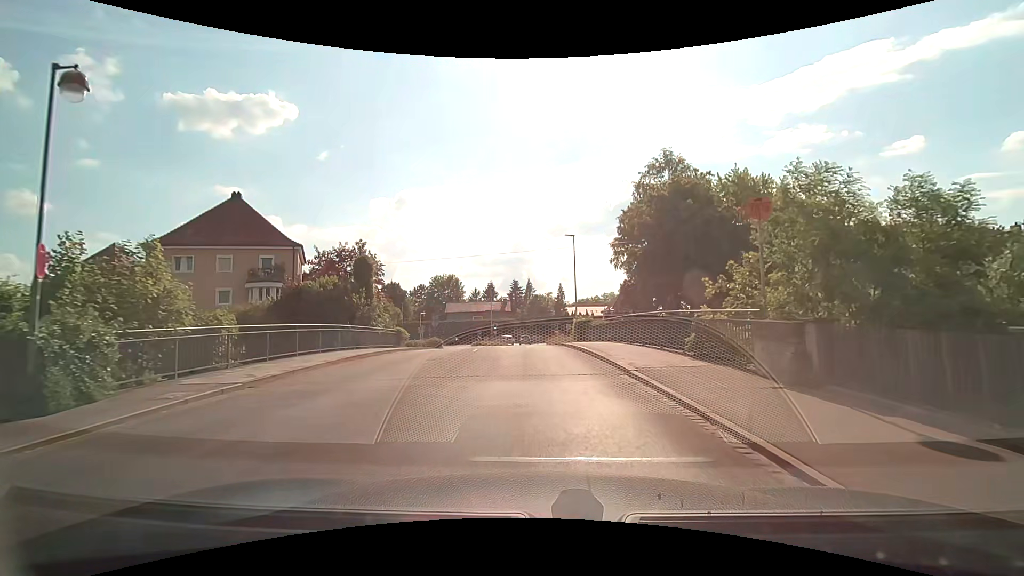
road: tertiary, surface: asphalt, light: Day
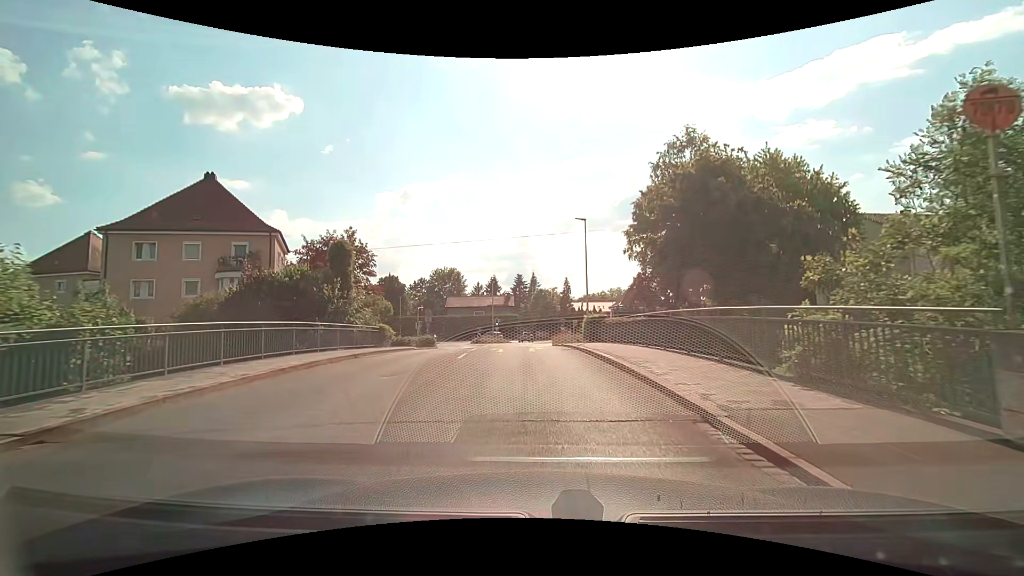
(0.0, +5.0) m; -1°
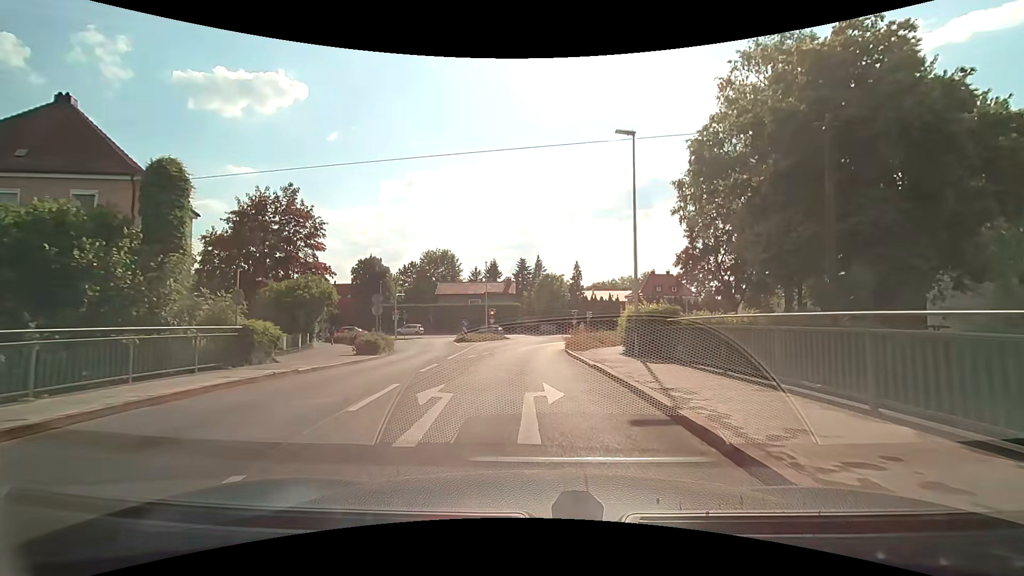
(+0.1, +14.7) m; 0°
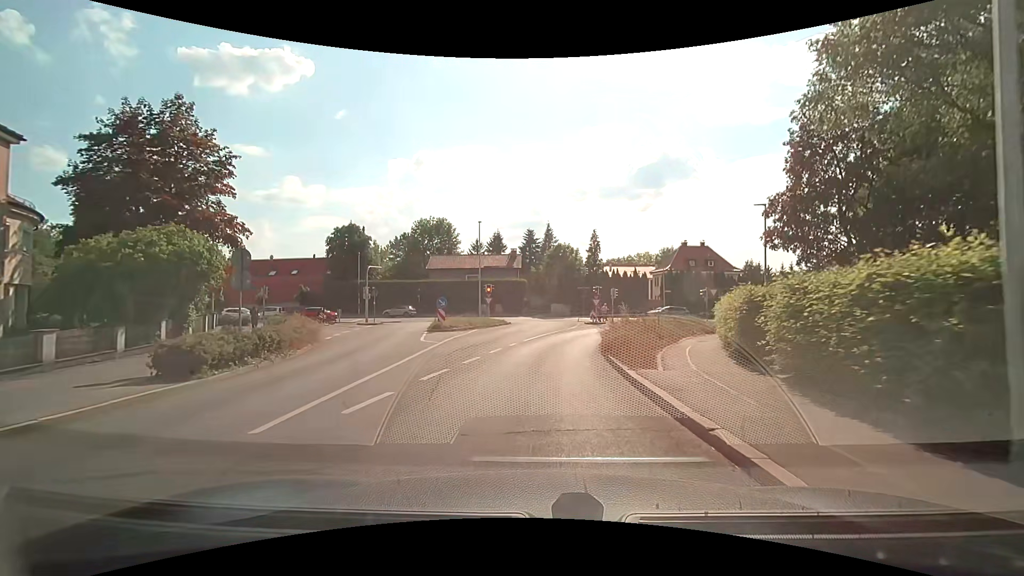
(-0.2, +13.6) m; 0°
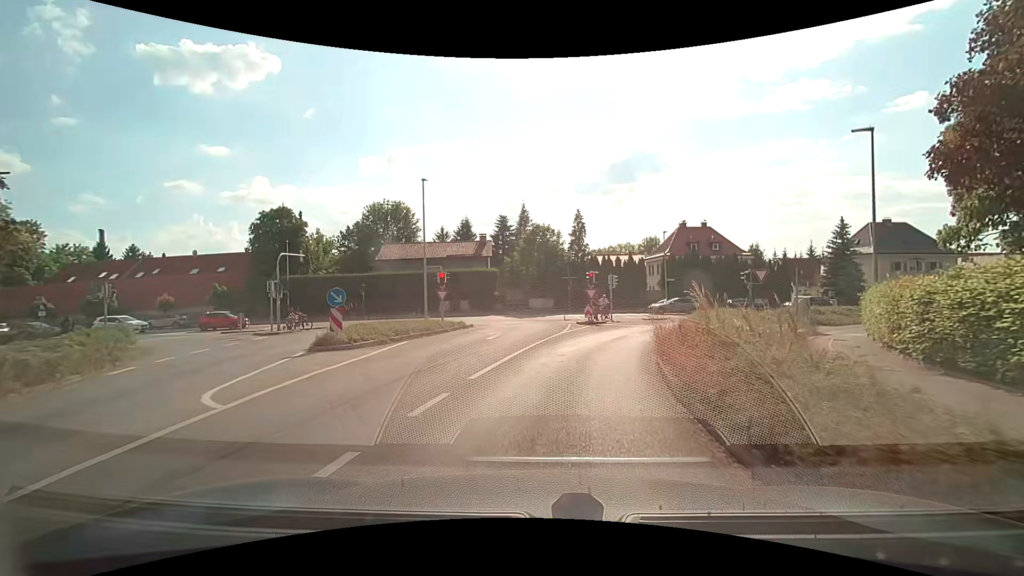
(-0.1, +12.5) m; +2°
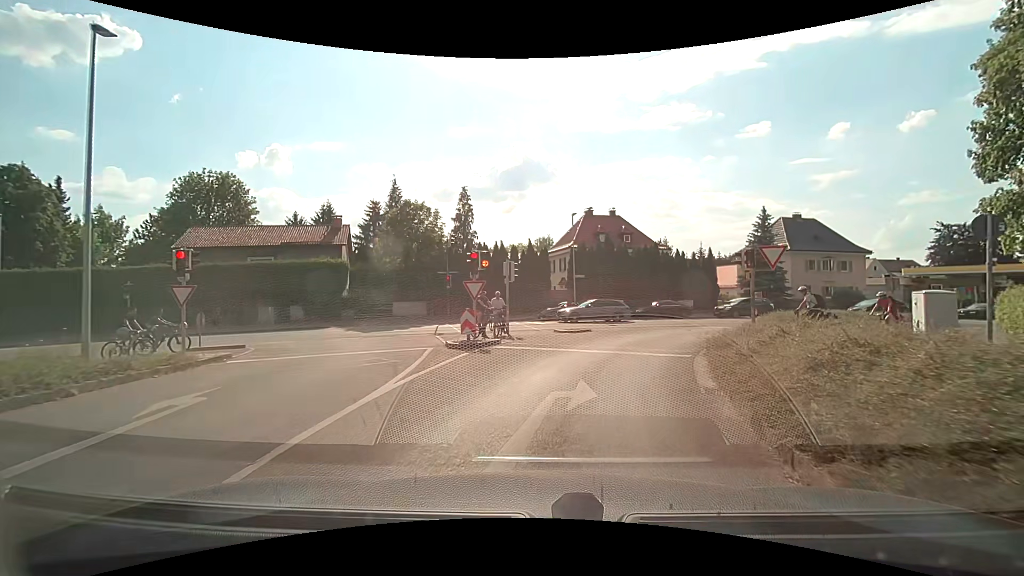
(+1.3, +14.2) m; +11°
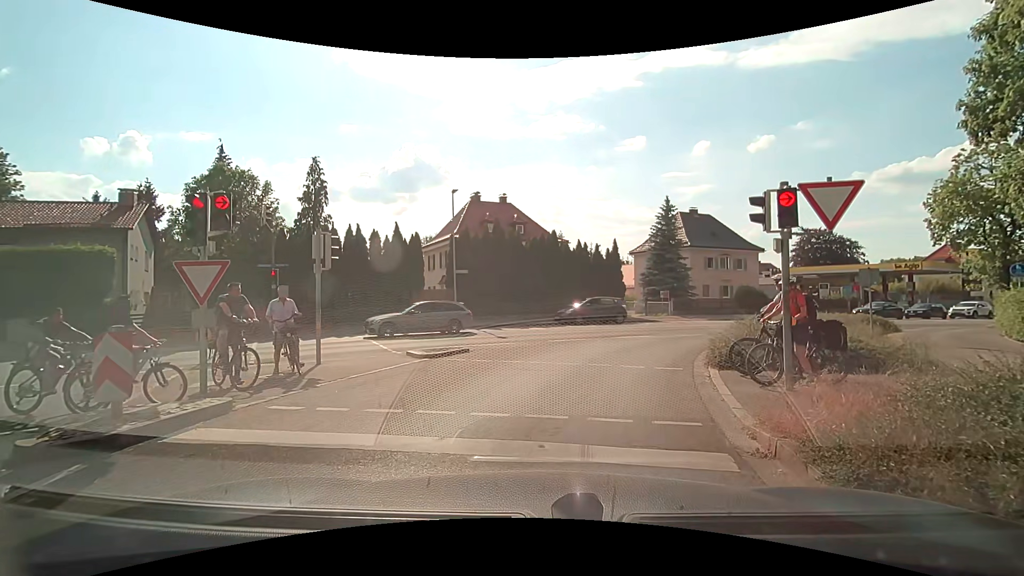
(+1.0, +8.9) m; +12°
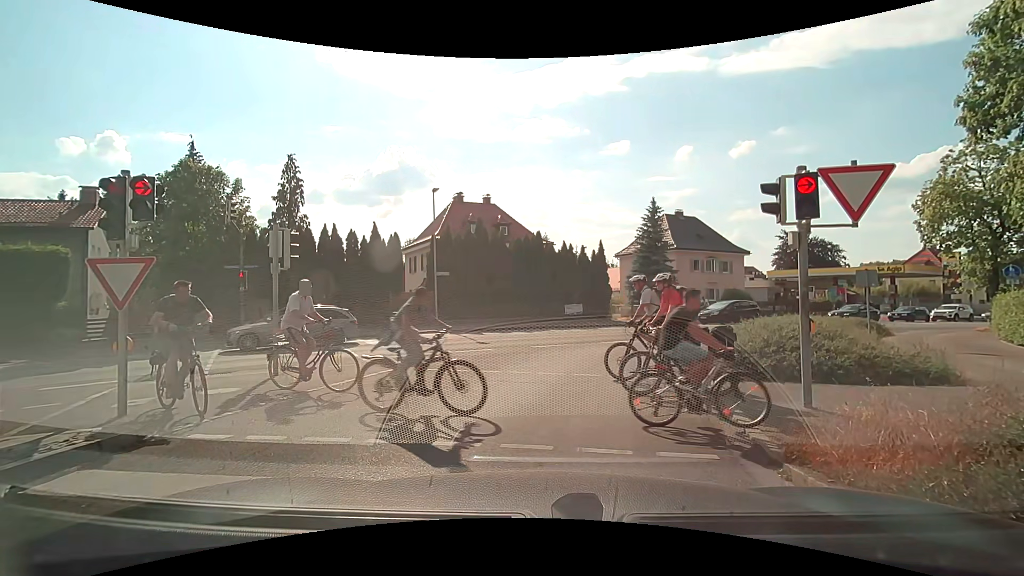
(0.0, +1.1) m; 0°
(+1, +10) (+4, +19) (+11, +27) (+20, +32) (+29, +36) (+38, +41) (+47, +45) (+56, +50) (+64, +54) (+73, +59) m
